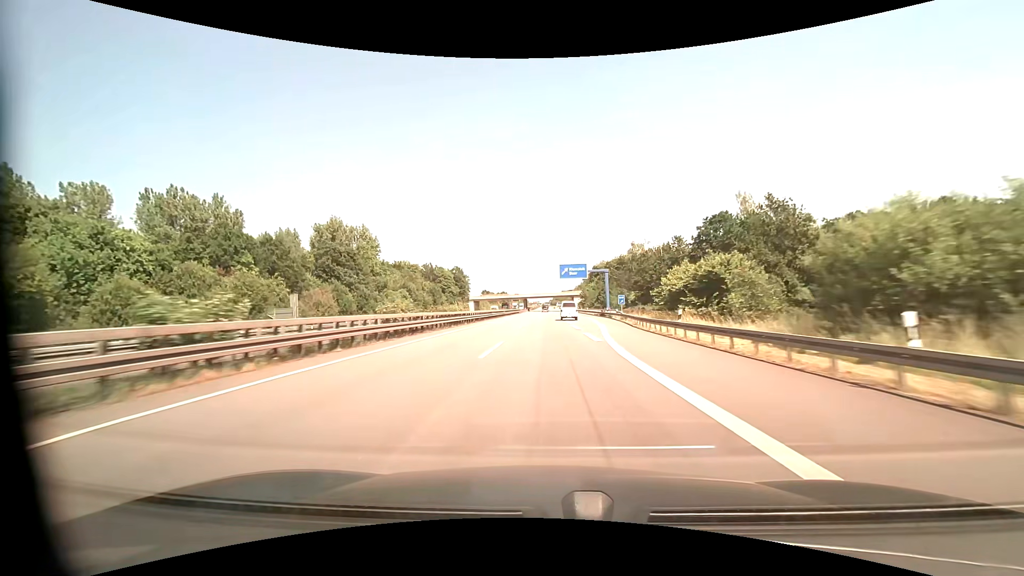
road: motorway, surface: asphalt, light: Day
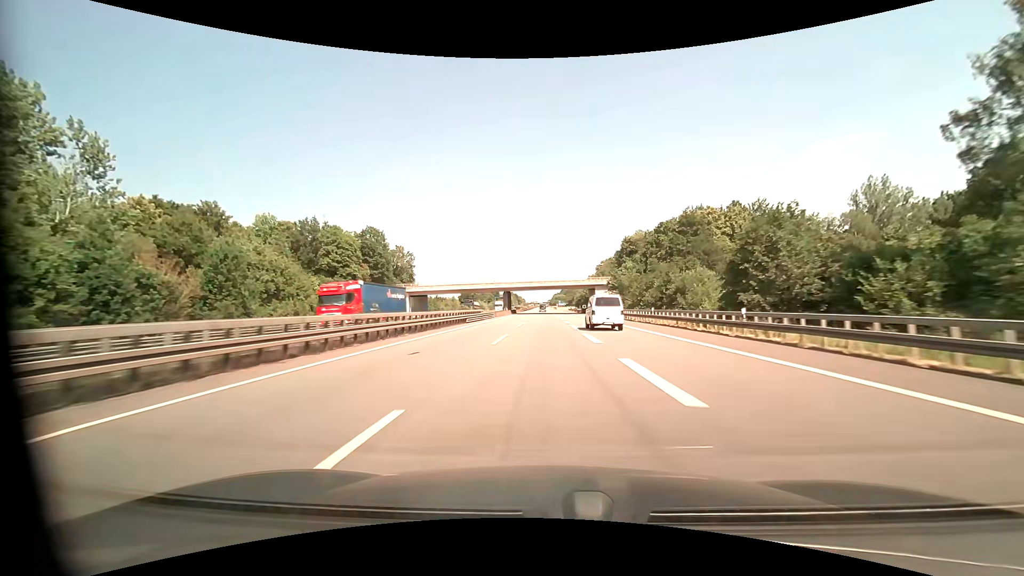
(-0.2, +86.7) m; 0°
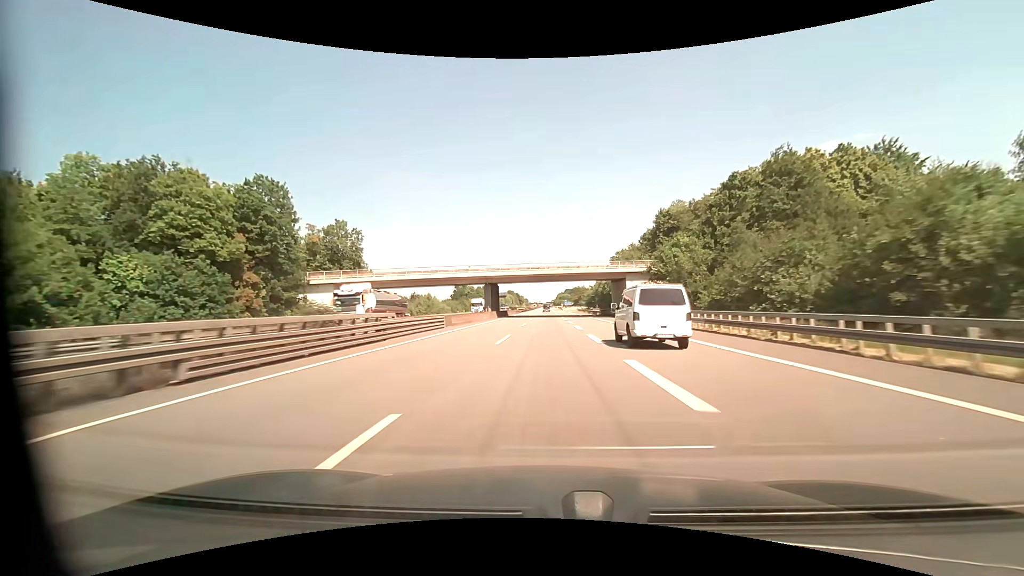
(-0.2, +36.5) m; -1°
